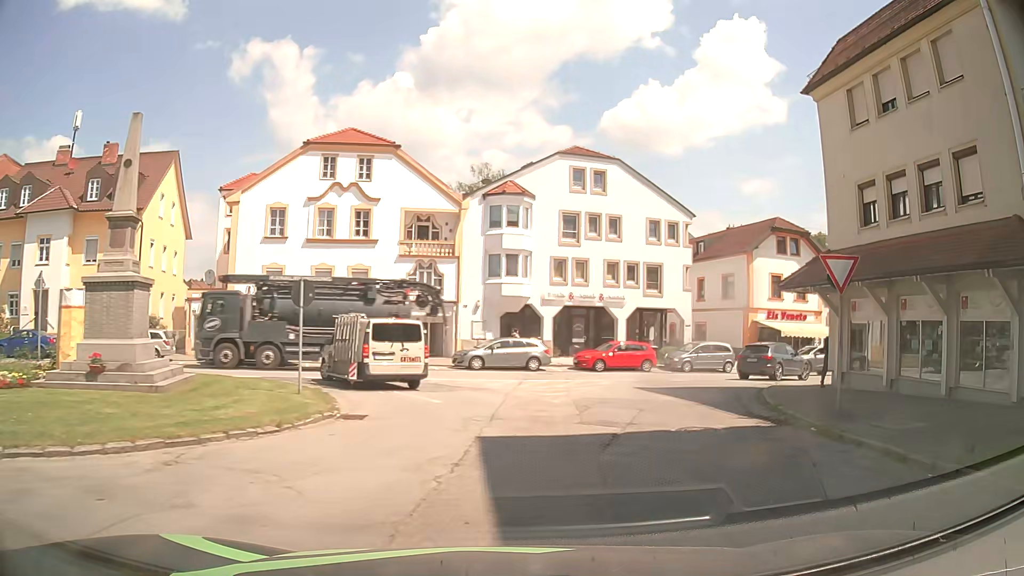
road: residential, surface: asphalt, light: Day
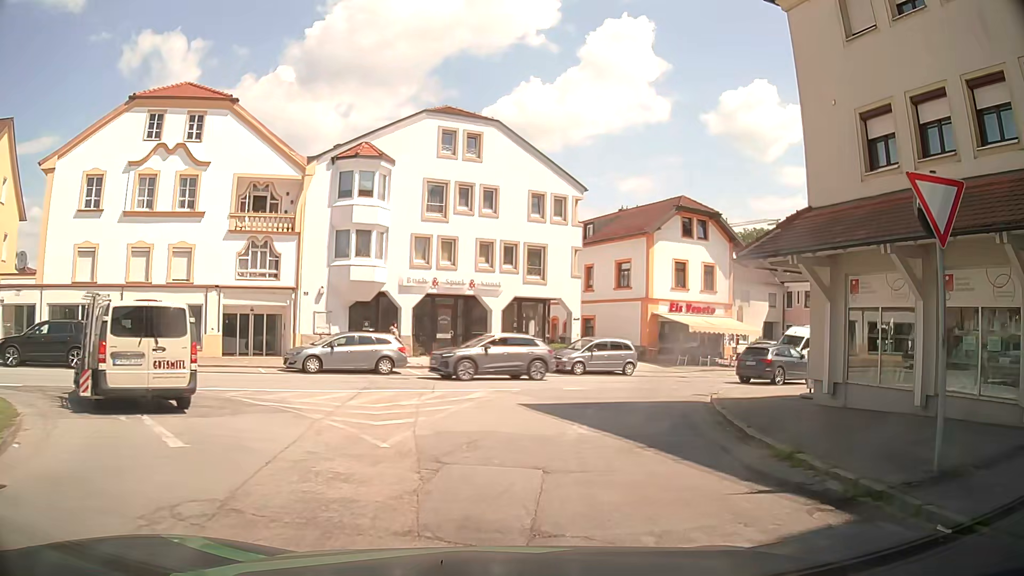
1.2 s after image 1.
(+0.6, +6.7) m; +10°
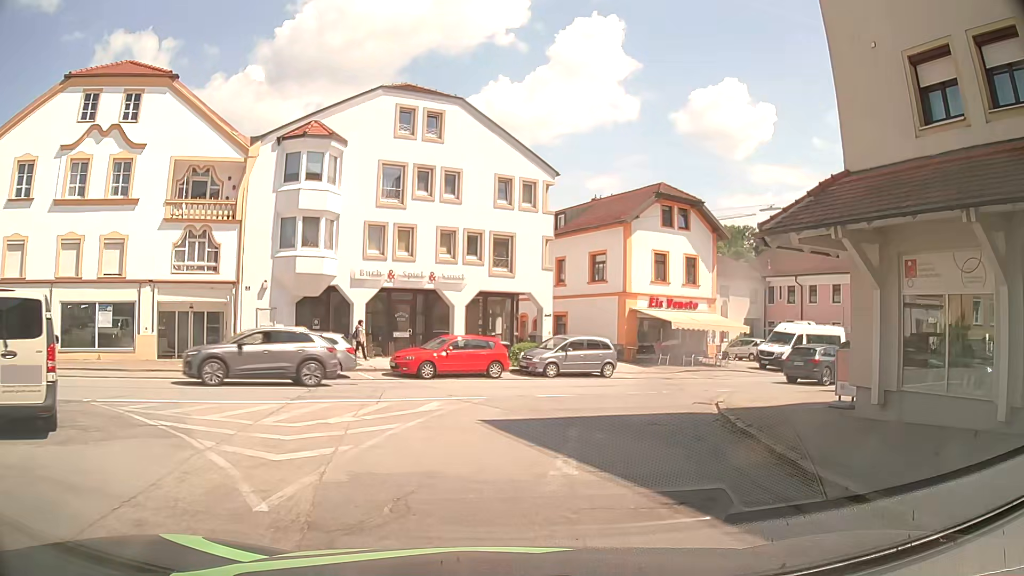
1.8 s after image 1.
(+0.1, +3.1) m; +4°
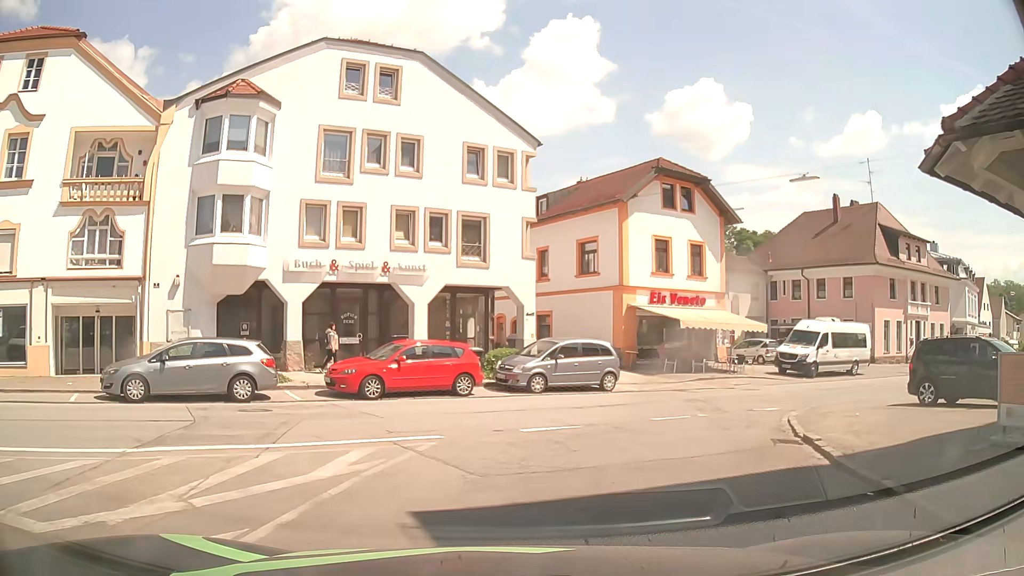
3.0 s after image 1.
(0.0, +5.8) m; 0°
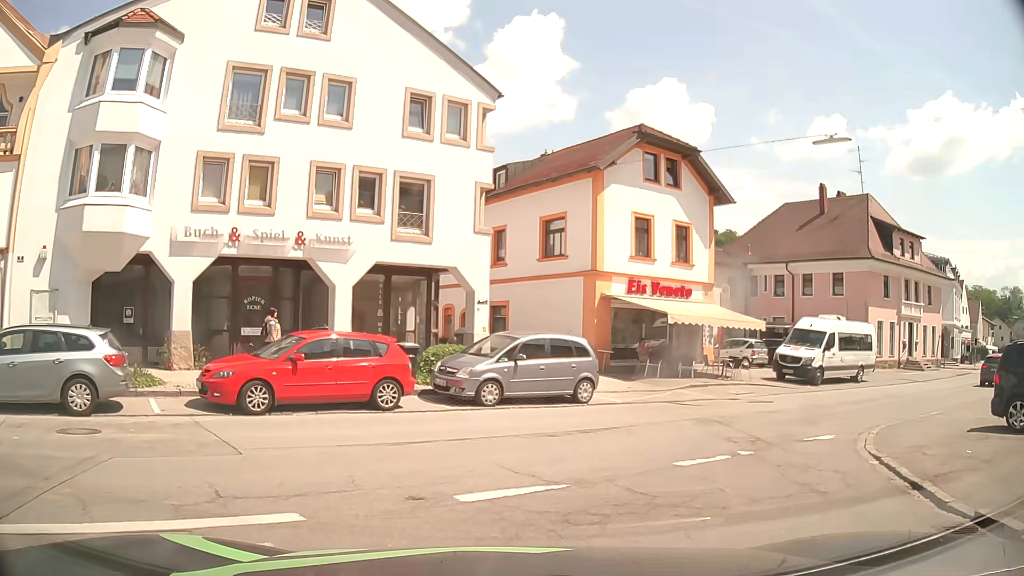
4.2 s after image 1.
(+0.2, +5.1) m; +4°
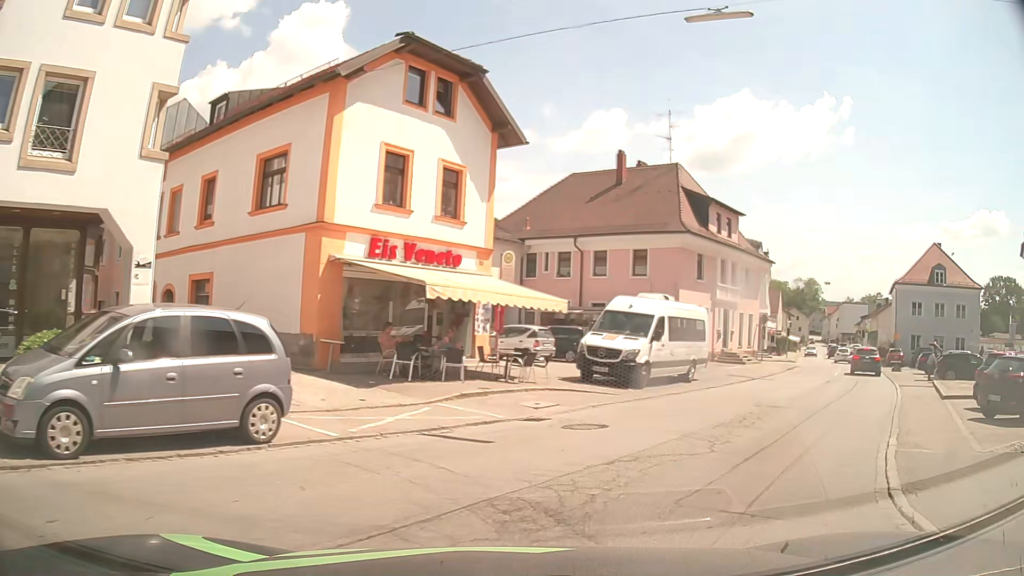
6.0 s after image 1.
(+1.4, +7.8) m; +22°
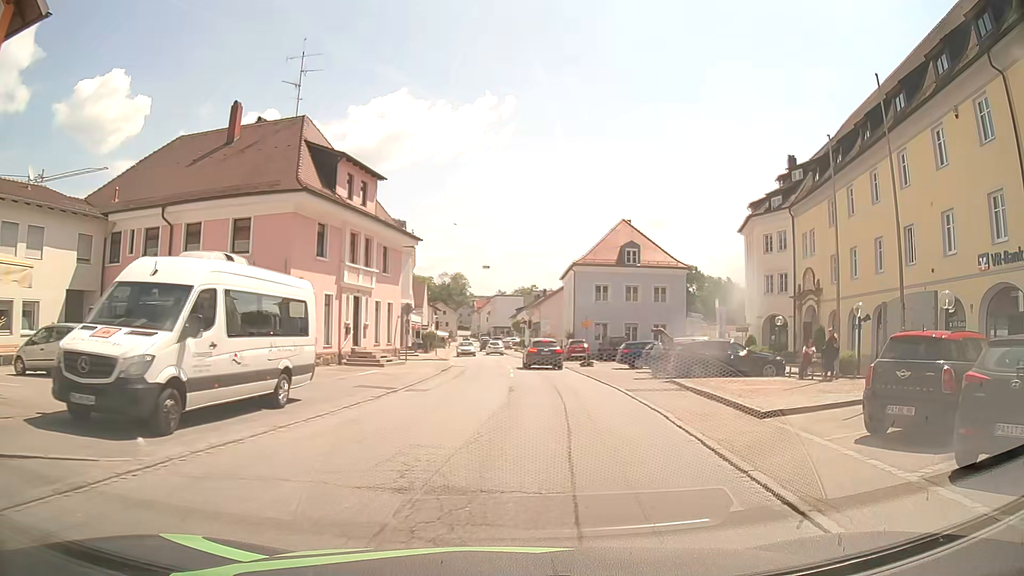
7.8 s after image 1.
(+2.7, +9.6) m; +31°
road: secondary
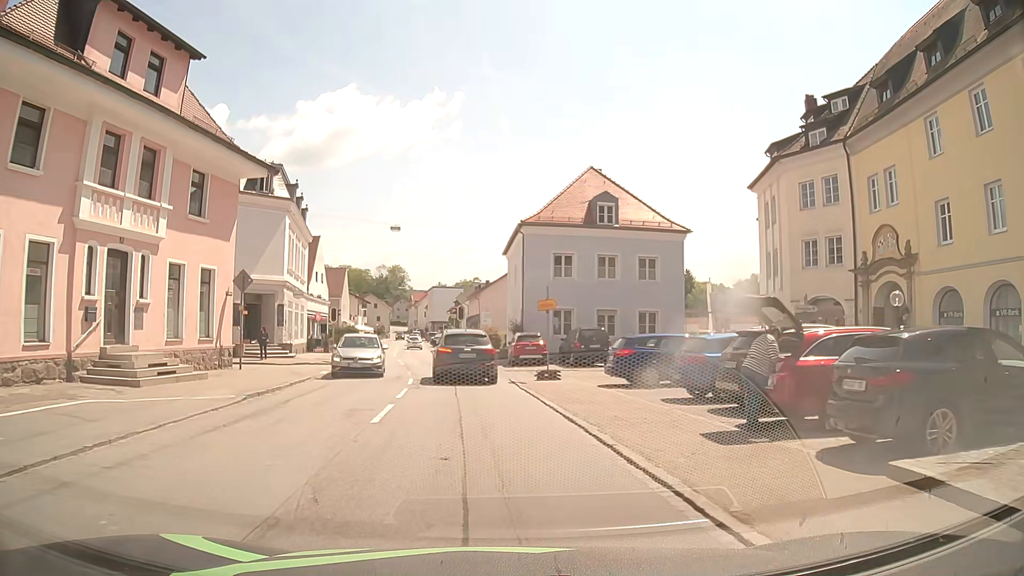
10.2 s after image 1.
(+1.1, +16.9) m; +4°
